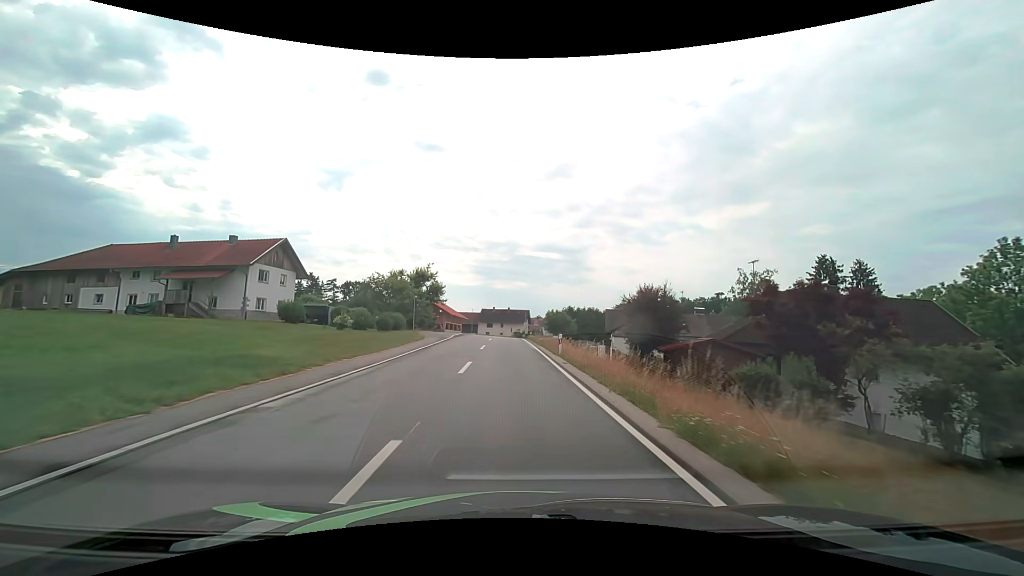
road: tertiary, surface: asphalt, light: Day
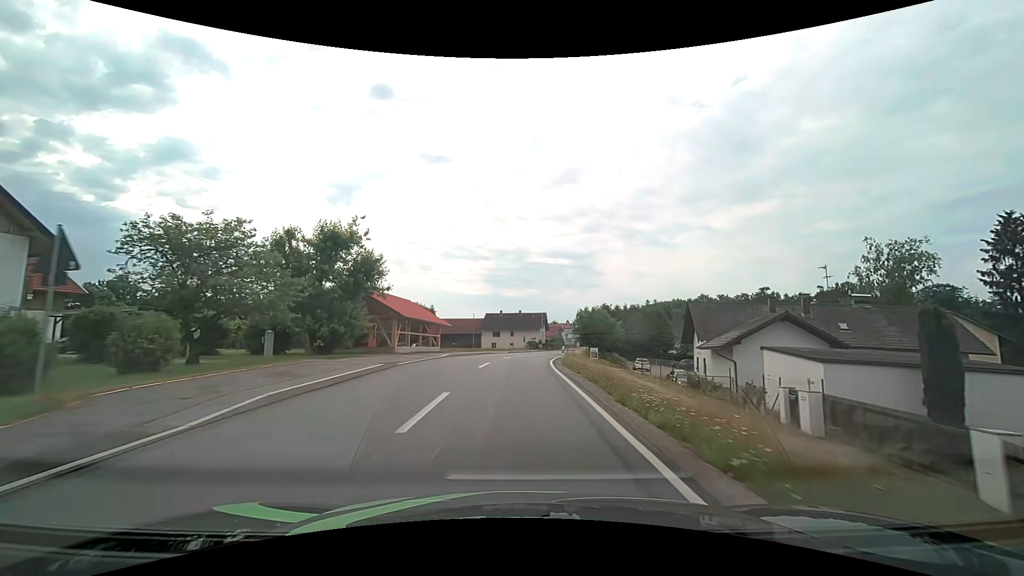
(-0.4, +31.5) m; -1°
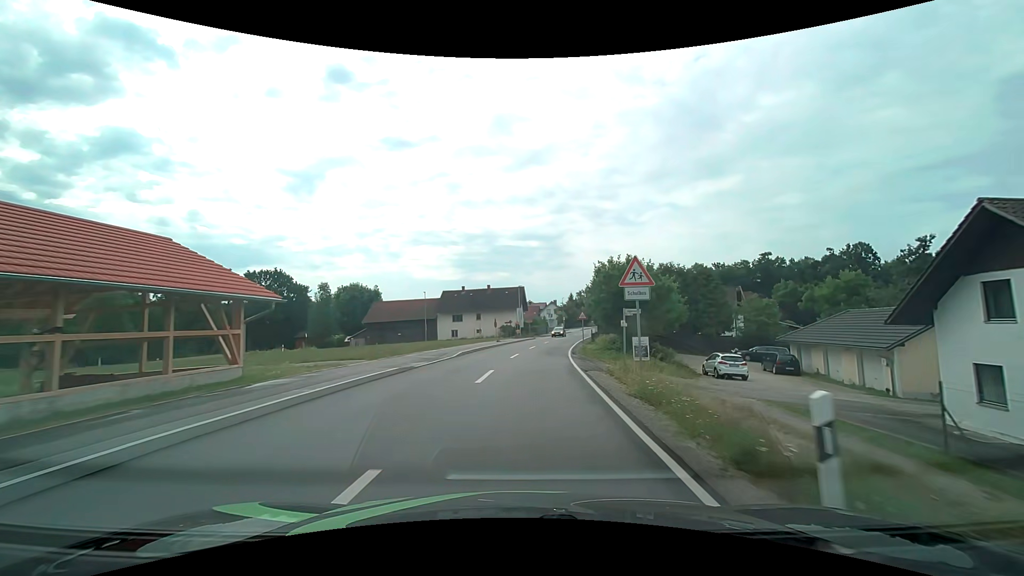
(+0.4, +29.6) m; +3°
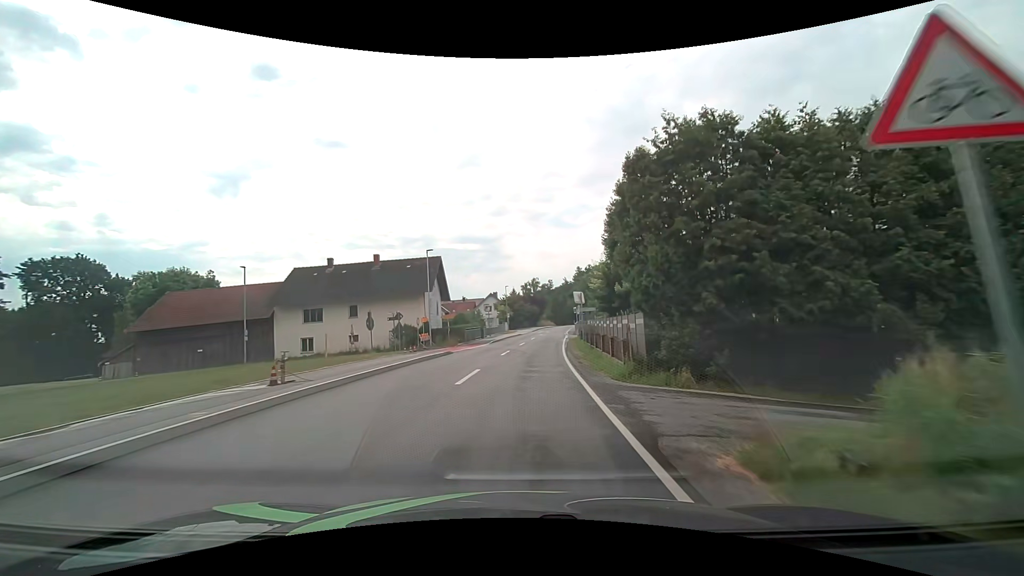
(+2.4, +36.9) m; +7°
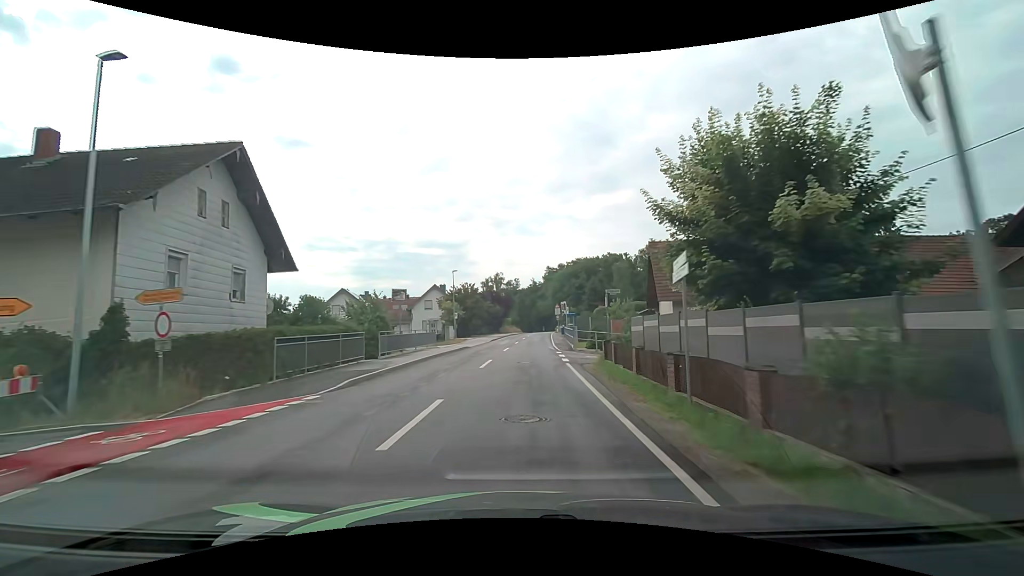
(+1.0, +30.1) m; +4°
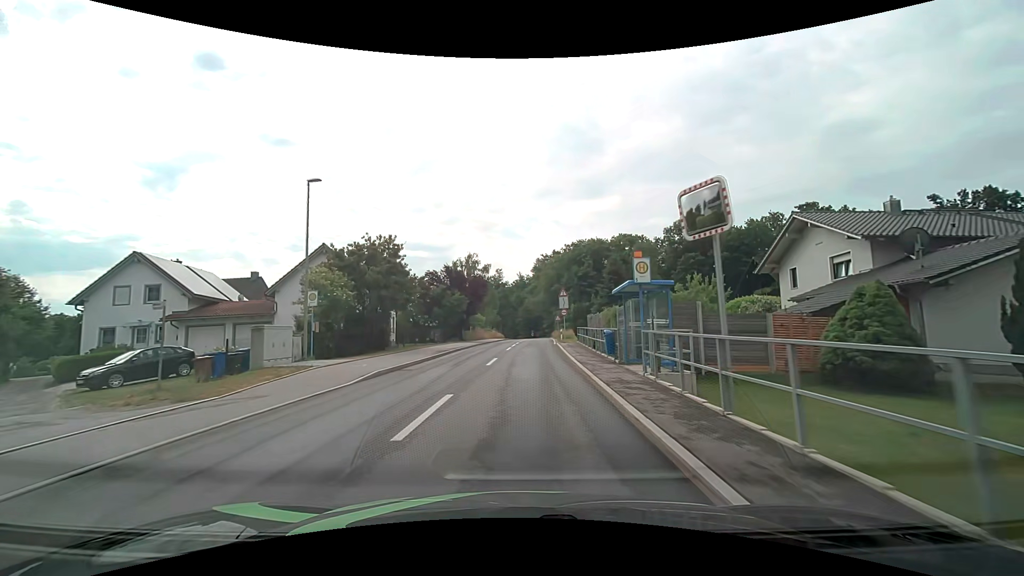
(+1.2, +35.6) m; +2°
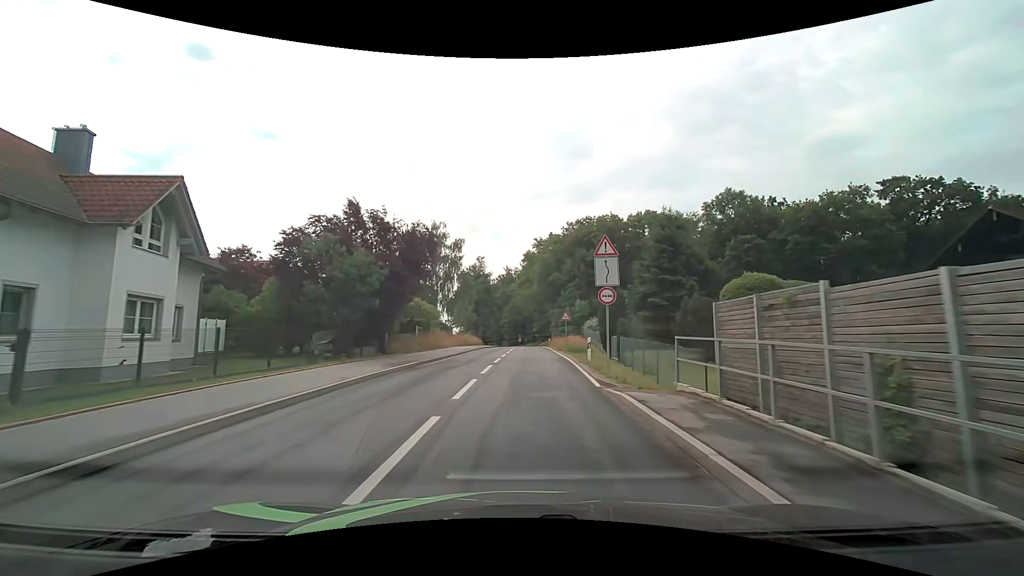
(+0.4, +26.4) m; +1°
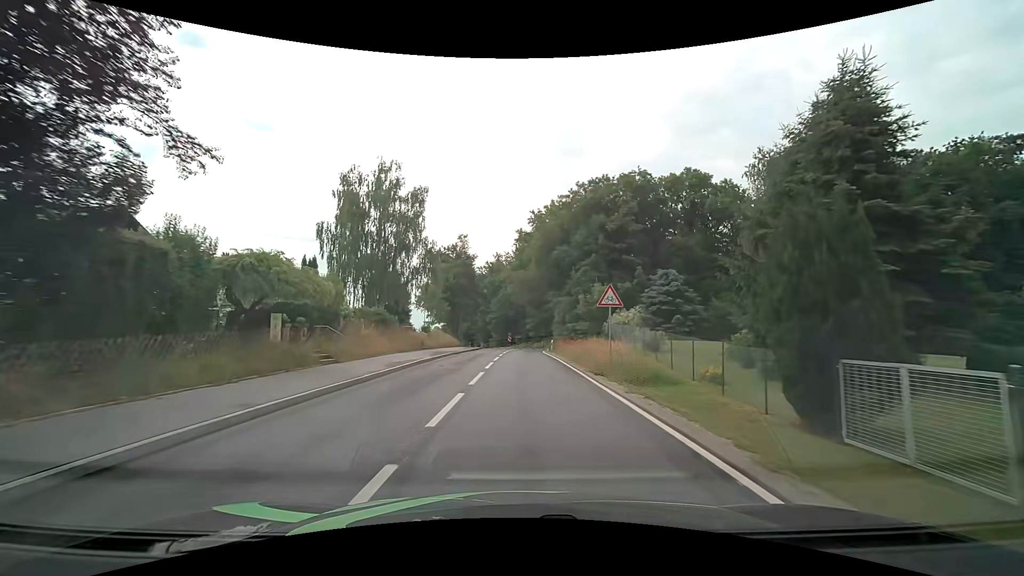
(+0.2, +20.9) m; +1°
(0, +10) (0, +20) (0, +30) (+1, +40) (+1, +50) (+2, +60) (+2, +70) (+1, +80) (-1, +90) (-4, +99) m
